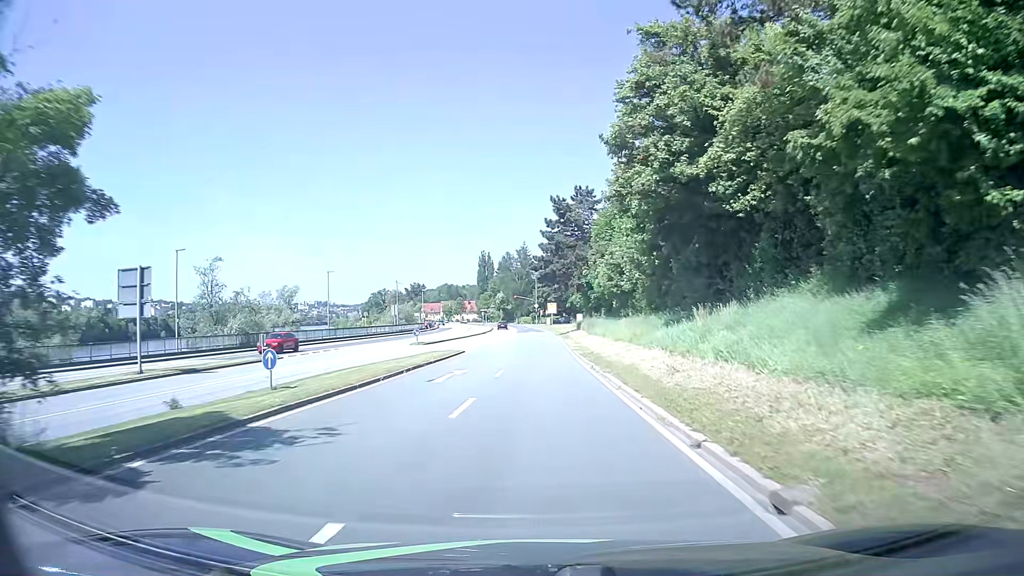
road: primary_link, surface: asphalt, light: Day
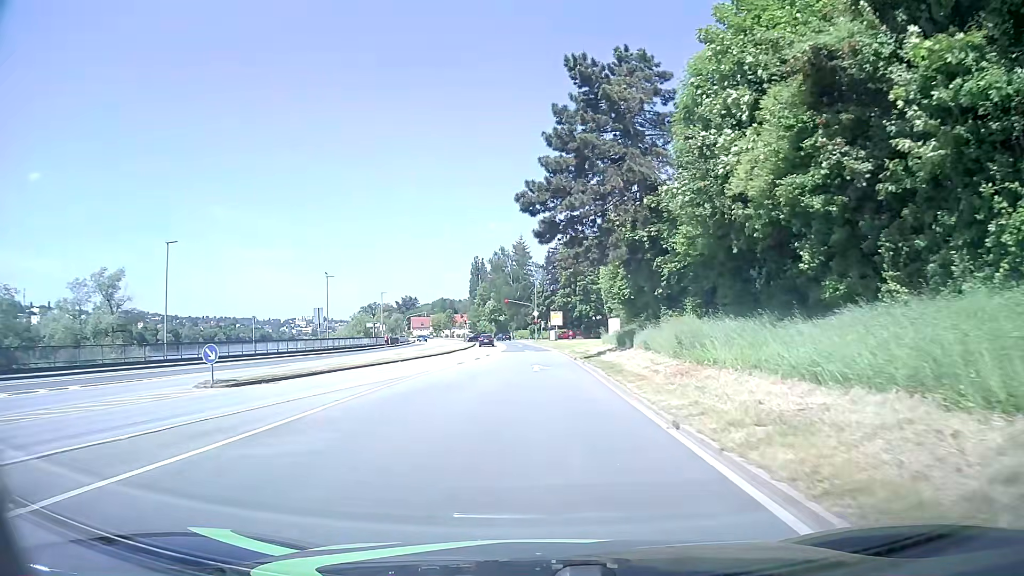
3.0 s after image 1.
(-0.1, +35.7) m; -1°
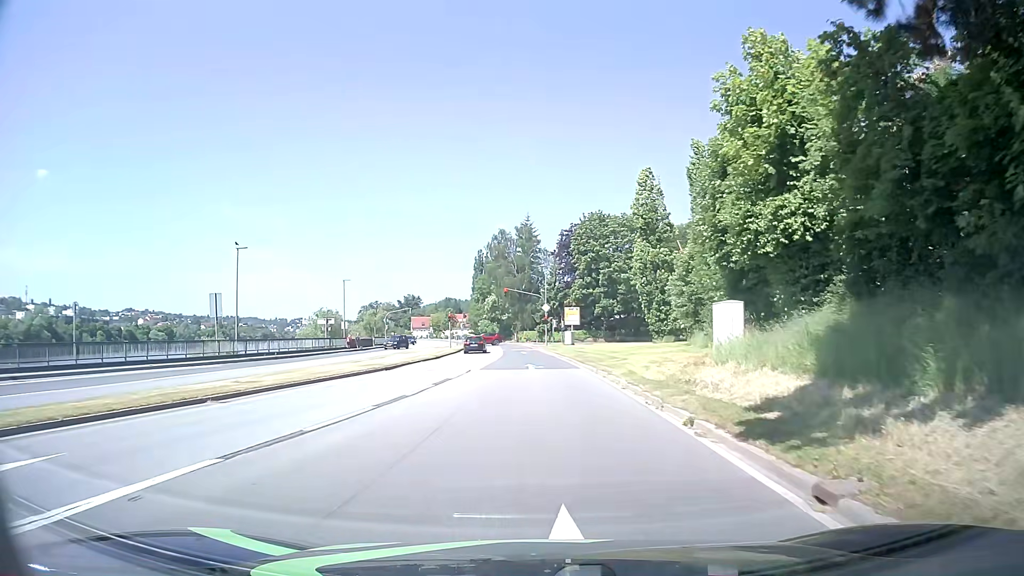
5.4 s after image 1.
(0.0, +24.0) m; -1°
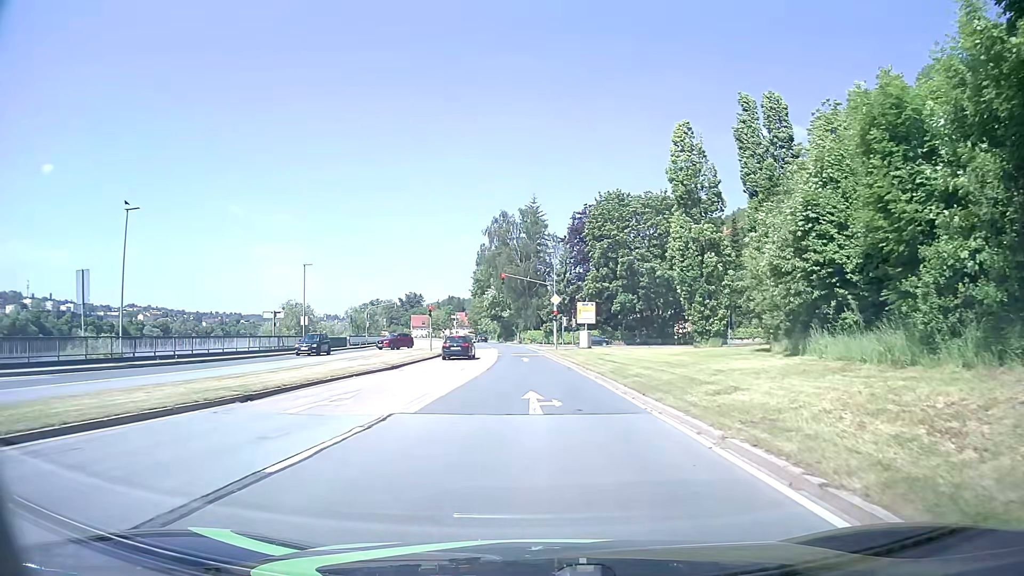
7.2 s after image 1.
(0.0, +15.3) m; 0°
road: primary
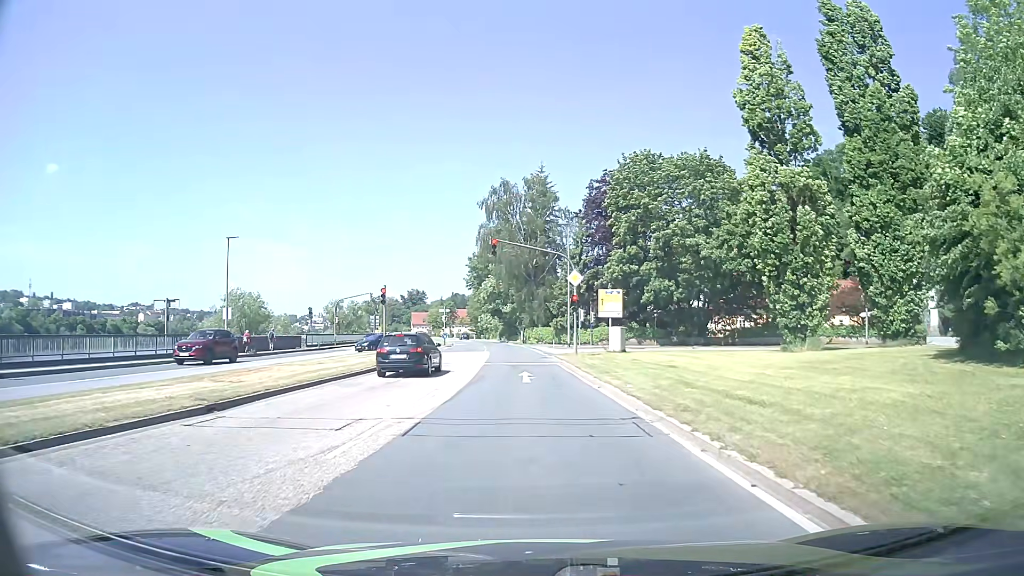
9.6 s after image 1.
(-0.2, +17.4) m; -1°
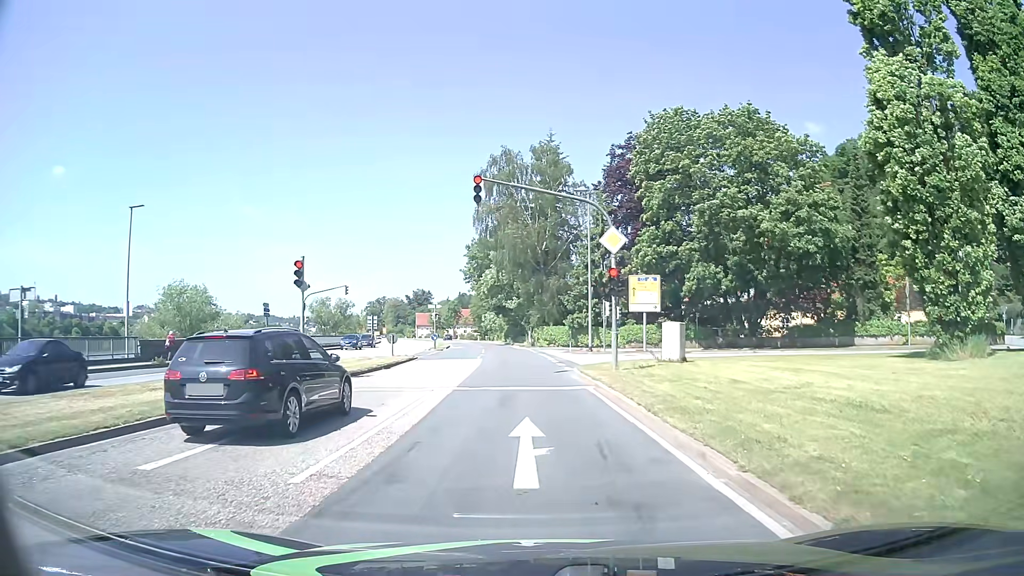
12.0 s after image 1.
(0.0, +13.0) m; -1°
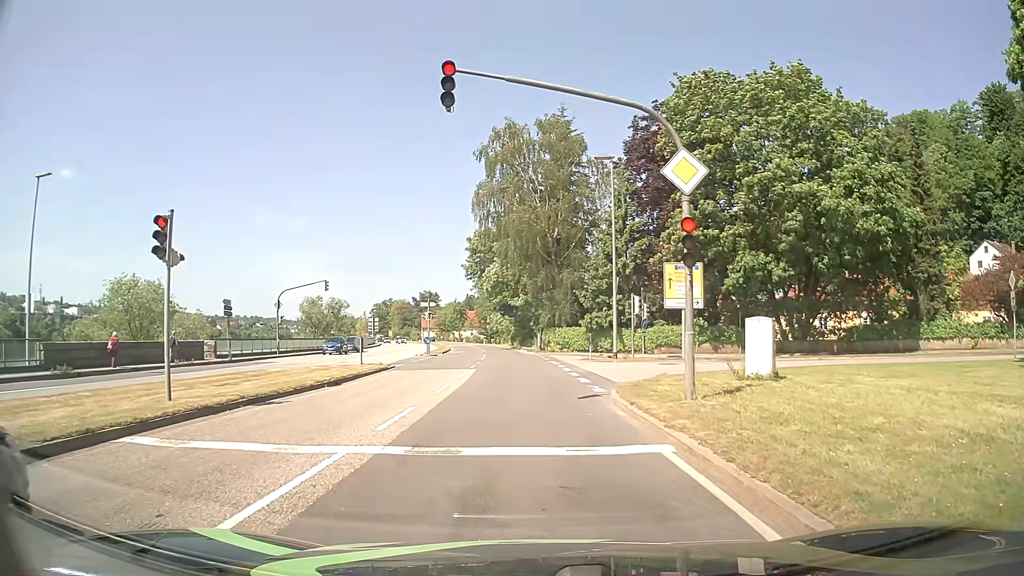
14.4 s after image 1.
(-0.1, +8.4) m; -1°
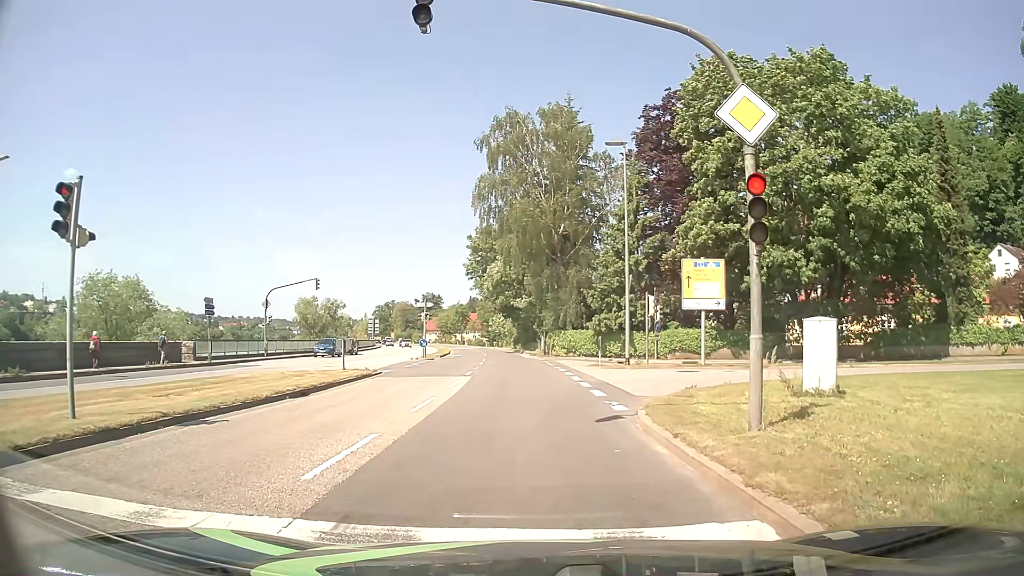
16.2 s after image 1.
(0.0, +3.0) m; 0°
(0, +10) (-1, +20) (-1, +30) (-2, +40) (-2, +50) (-3, +60) (-4, +70) (-5, +80) (-7, +90) (-8, +100) m
